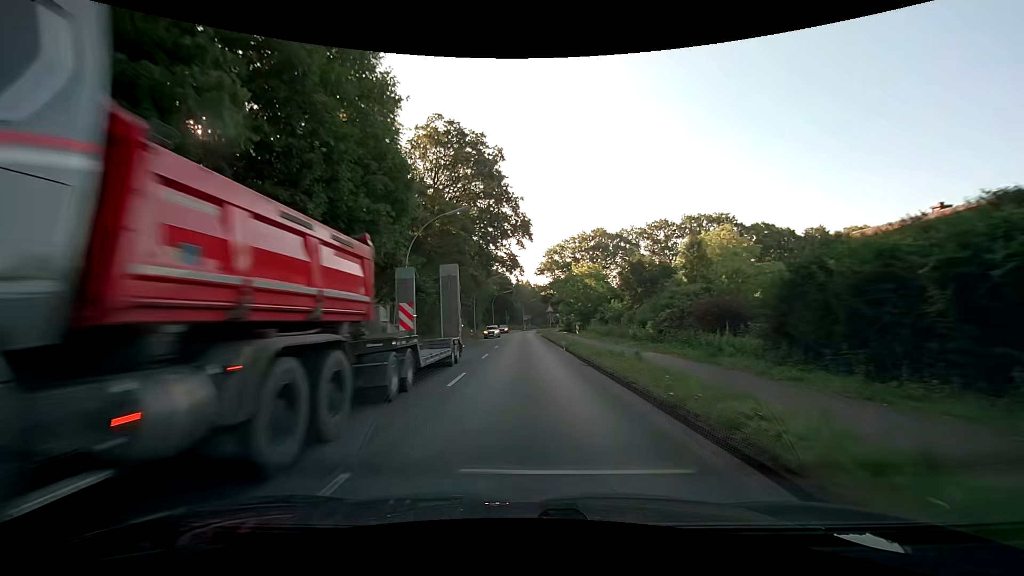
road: secondary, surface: asphalt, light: Day
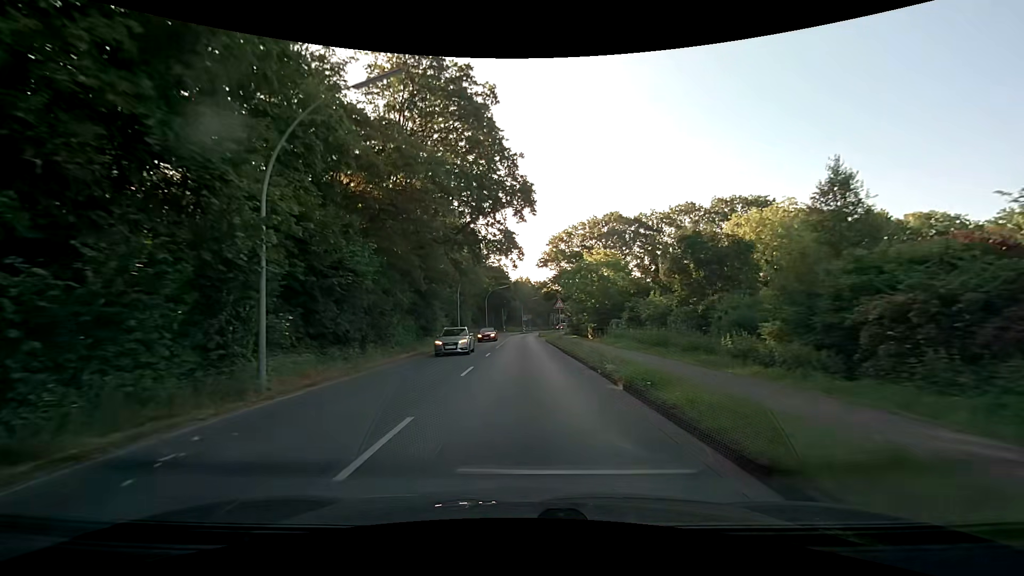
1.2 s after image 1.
(-0.1, +15.5) m; -1°
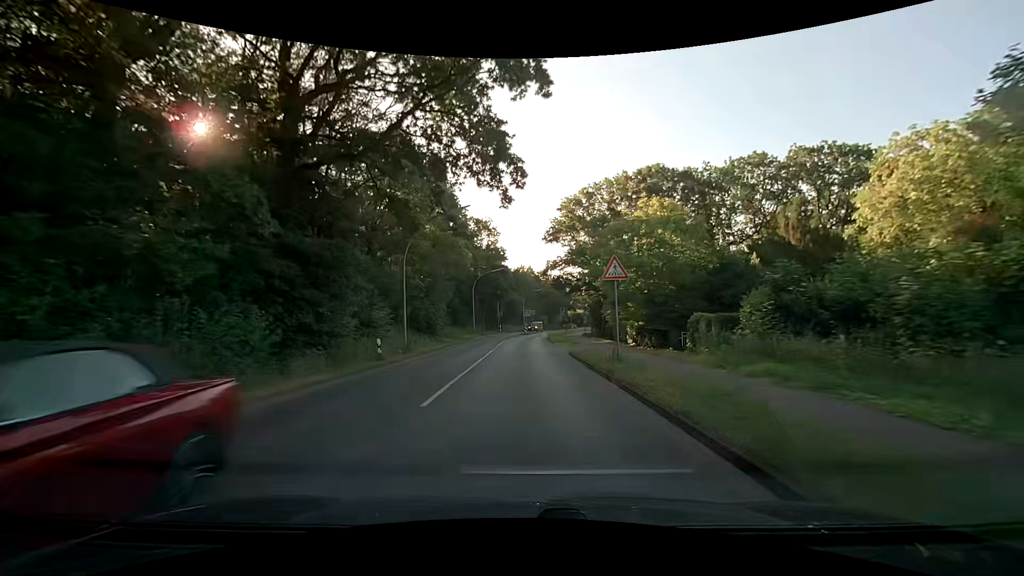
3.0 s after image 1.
(+0.1, +23.3) m; 0°
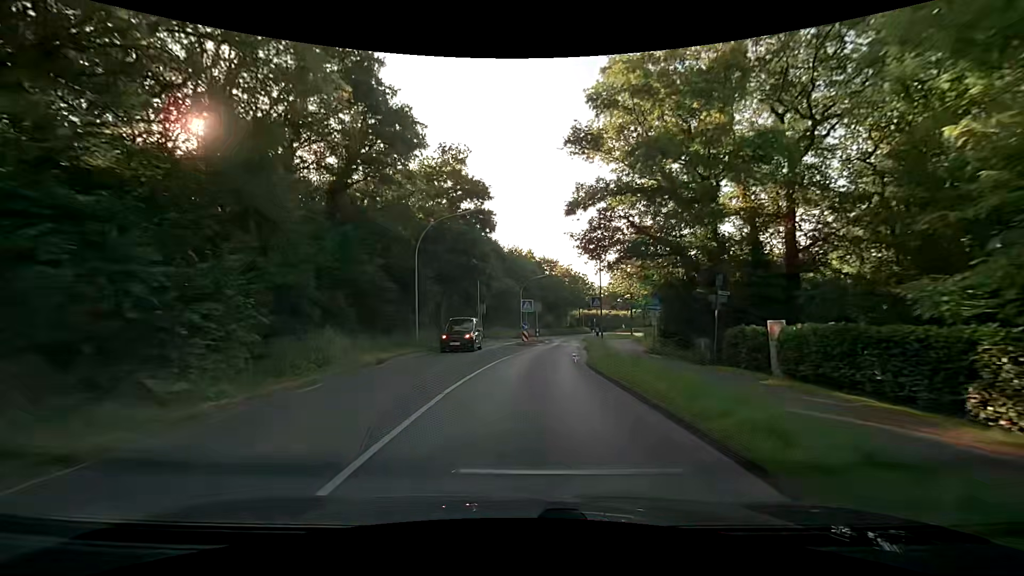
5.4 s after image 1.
(-0.2, +31.2) m; 0°
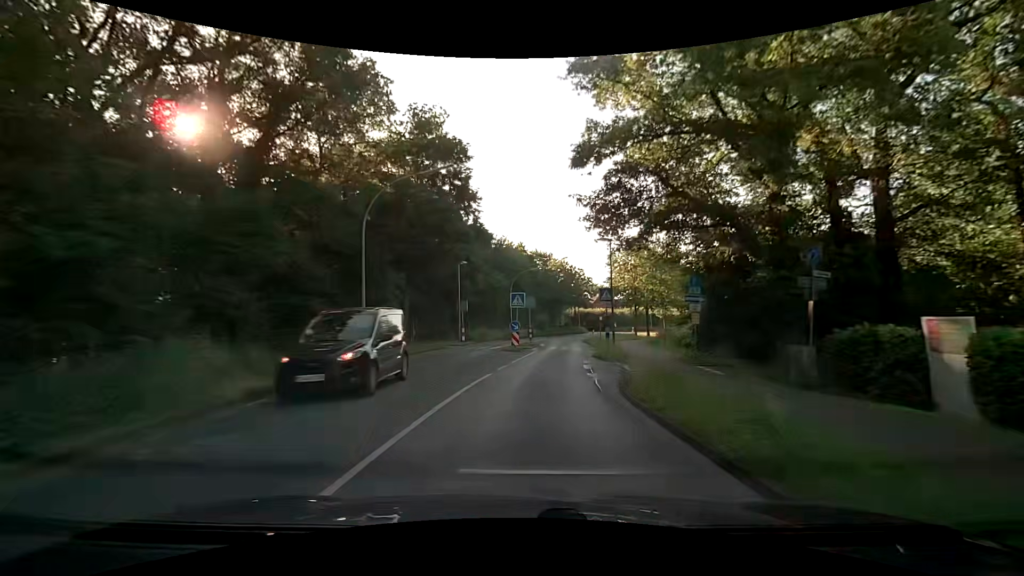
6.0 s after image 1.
(0.0, +7.8) m; +1°
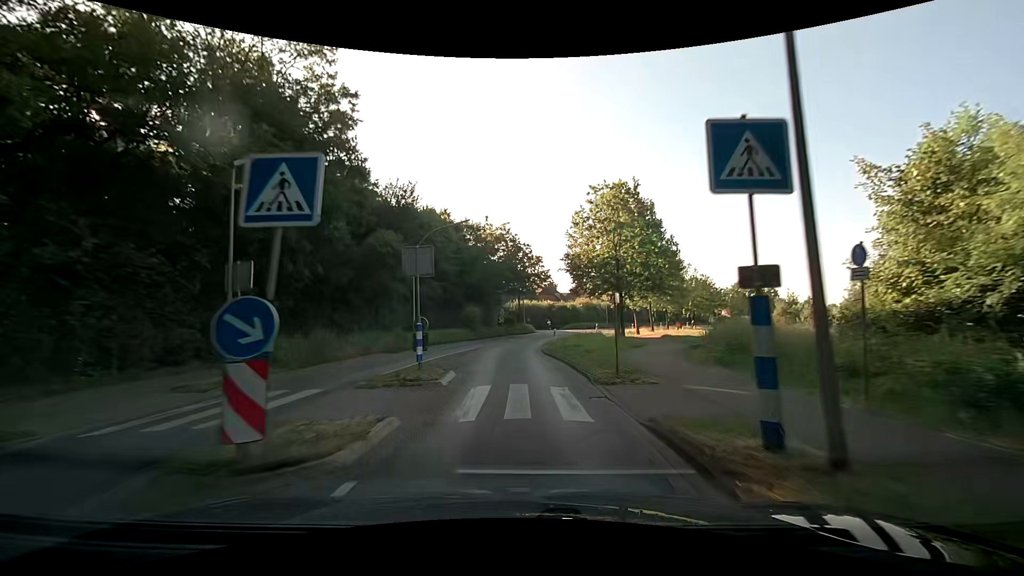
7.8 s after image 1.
(+1.2, +23.3) m; +6°
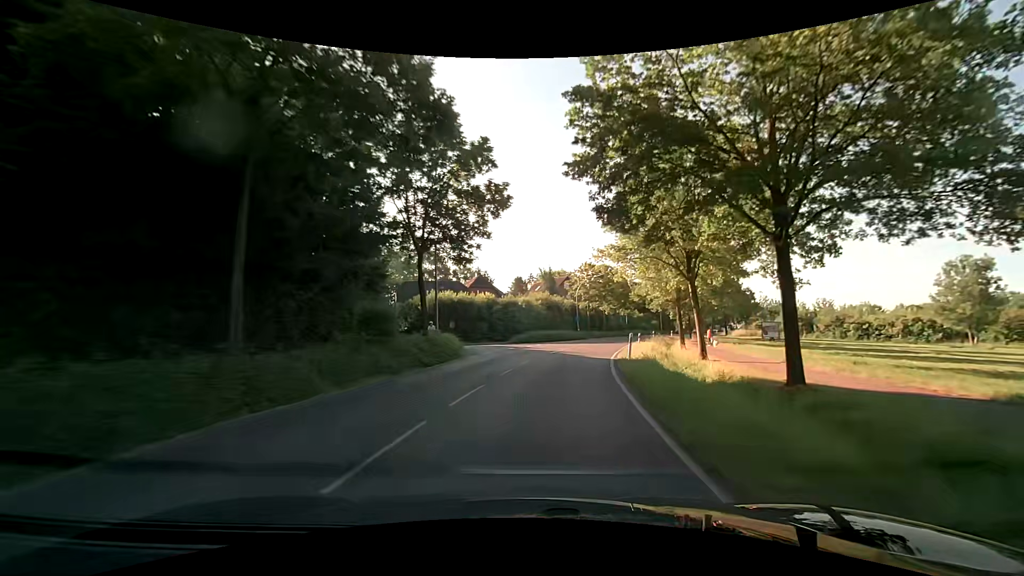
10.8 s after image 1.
(+0.9, +38.8) m; +9°
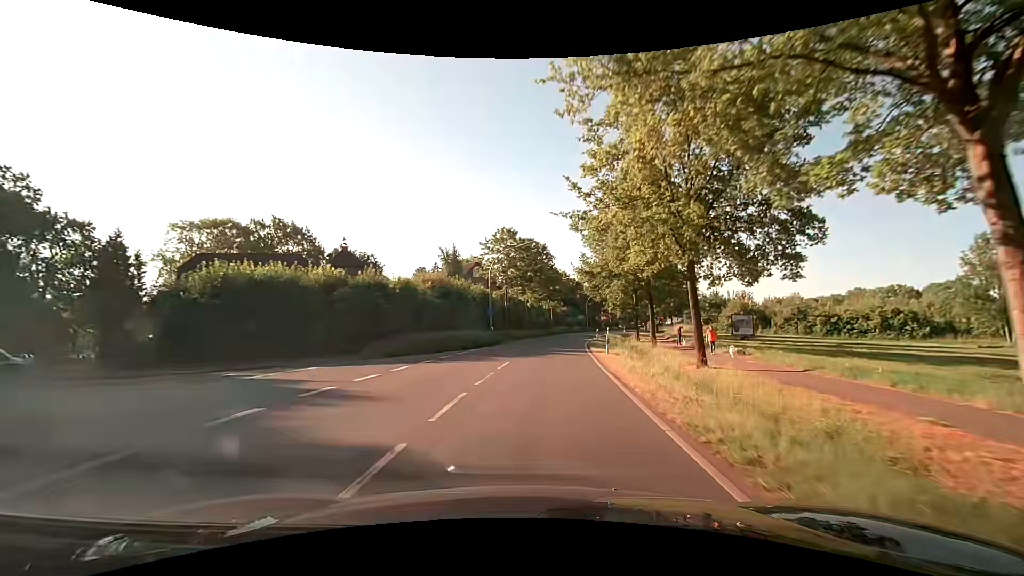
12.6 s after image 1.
(+2.0, +23.1) m; +10°
(0, +10) (+1, +20) (+2, +30) (+3, +40) (+5, +50) (+7, +60) (+9, +69) (+11, +79) (+14, +89) (+17, +98) m
